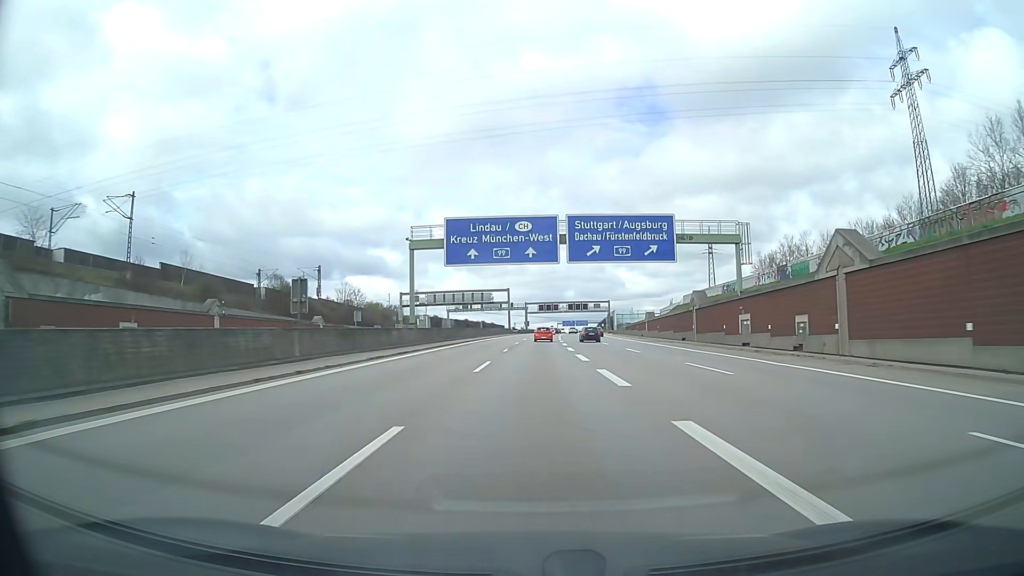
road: motorway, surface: asphalt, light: Day
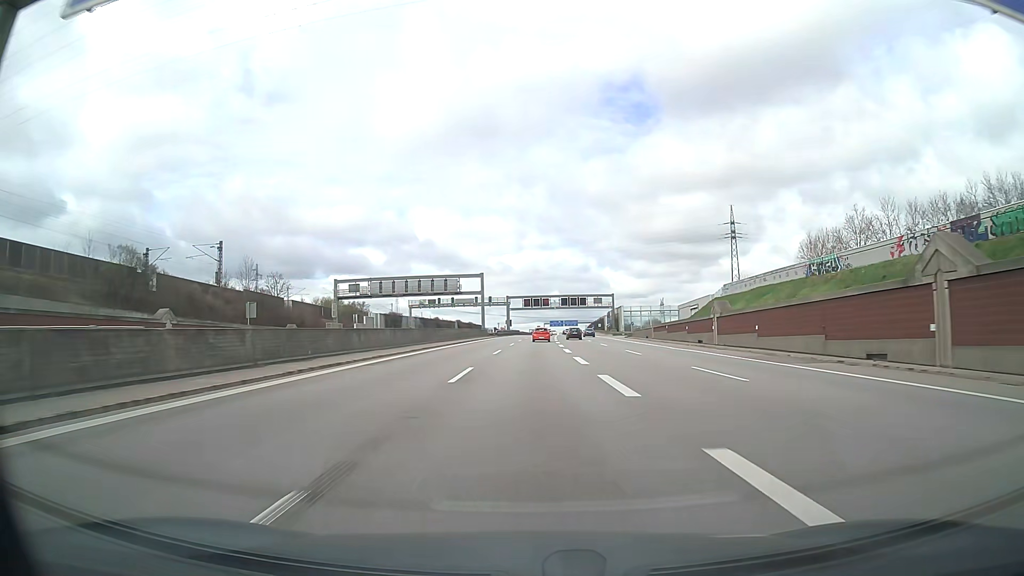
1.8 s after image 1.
(+0.4, +38.5) m; +1°
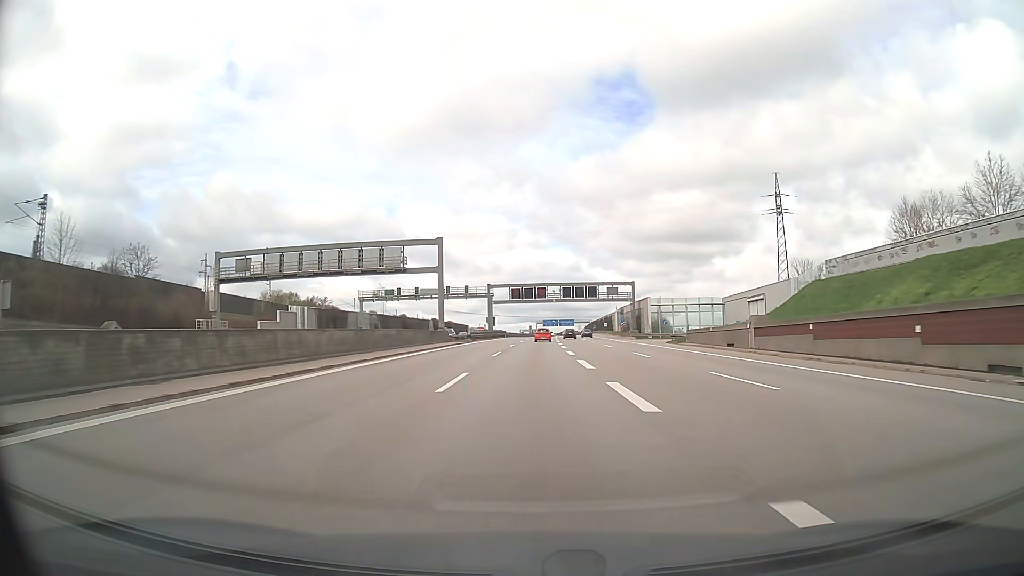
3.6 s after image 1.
(+0.4, +38.5) m; +1°
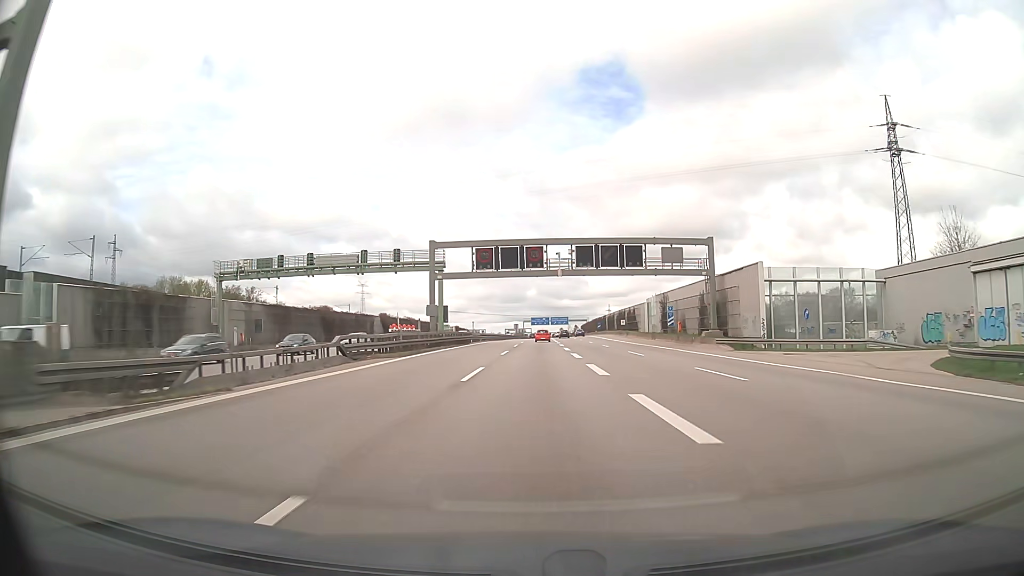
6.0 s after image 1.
(+0.5, +51.3) m; +1°
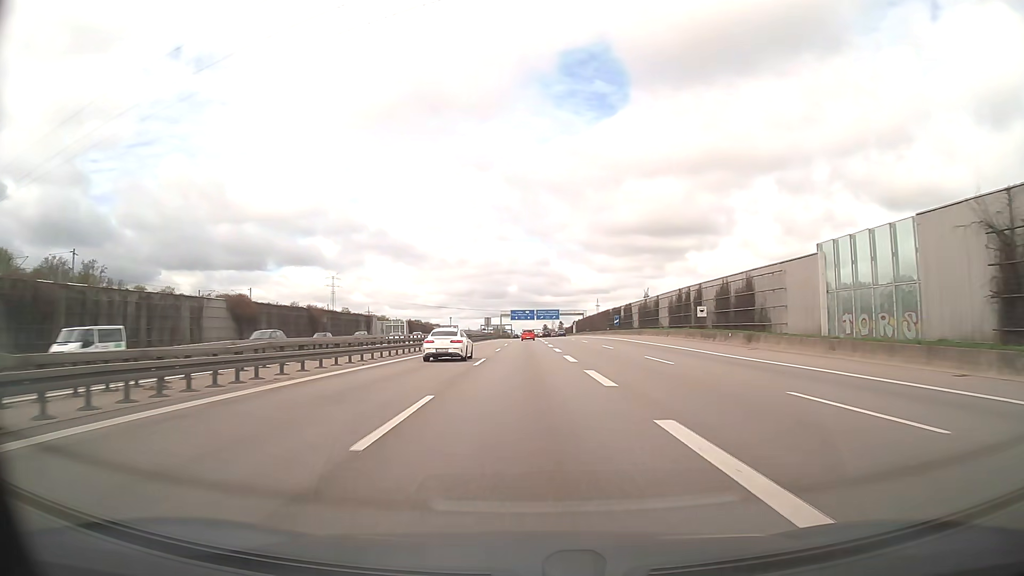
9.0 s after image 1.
(+1.0, +64.3) m; +2°
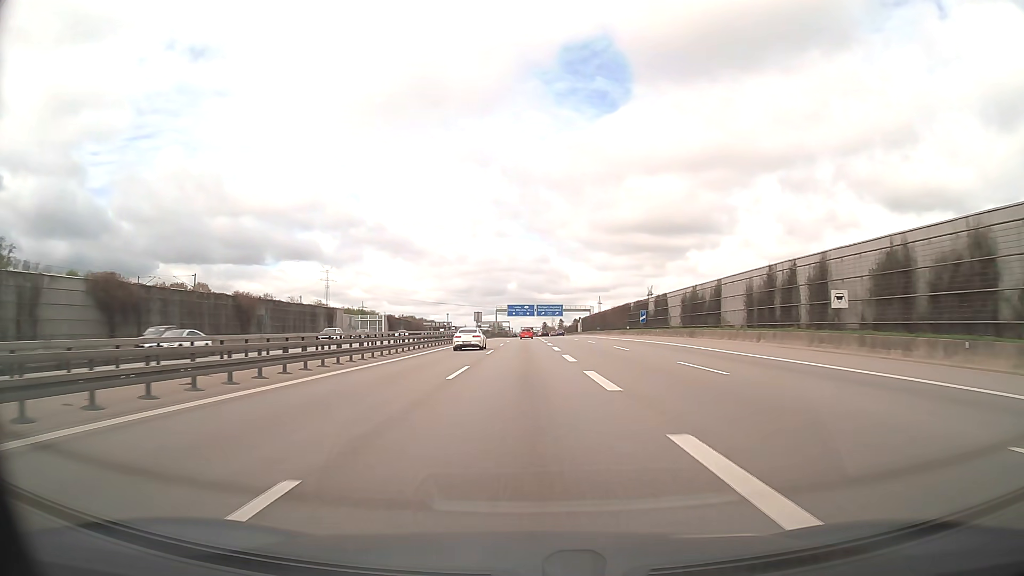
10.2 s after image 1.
(-0.1, +25.9) m; 0°
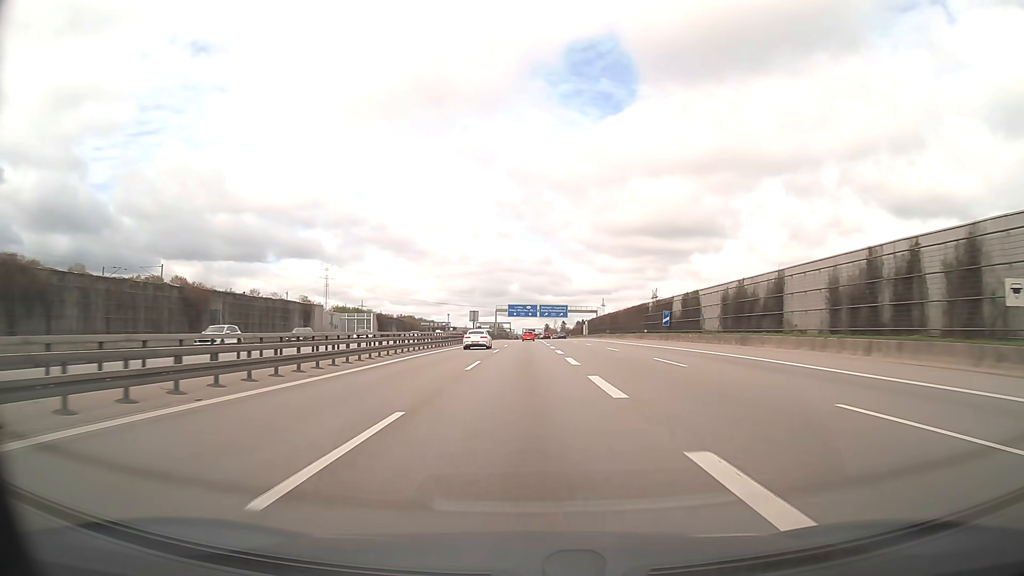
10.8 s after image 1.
(0.0, +13.0) m; 0°
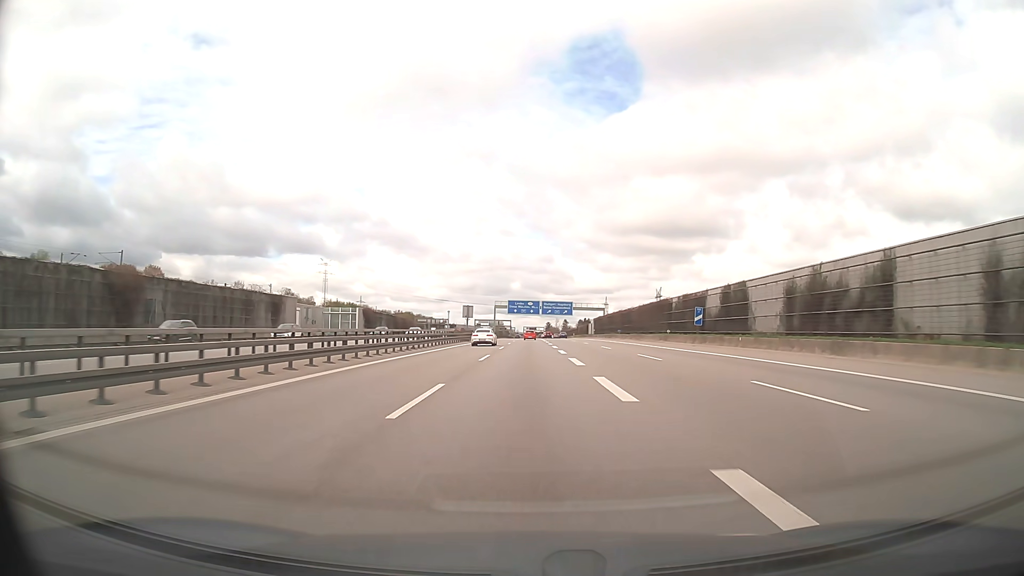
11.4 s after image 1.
(0.0, +13.1) m; 0°
(0, +10) (0, +20) (0, +30) (0, +40) (0, +50) (0, +60) (0, +70) (0, +80) (0, +90) (0, +100) m
